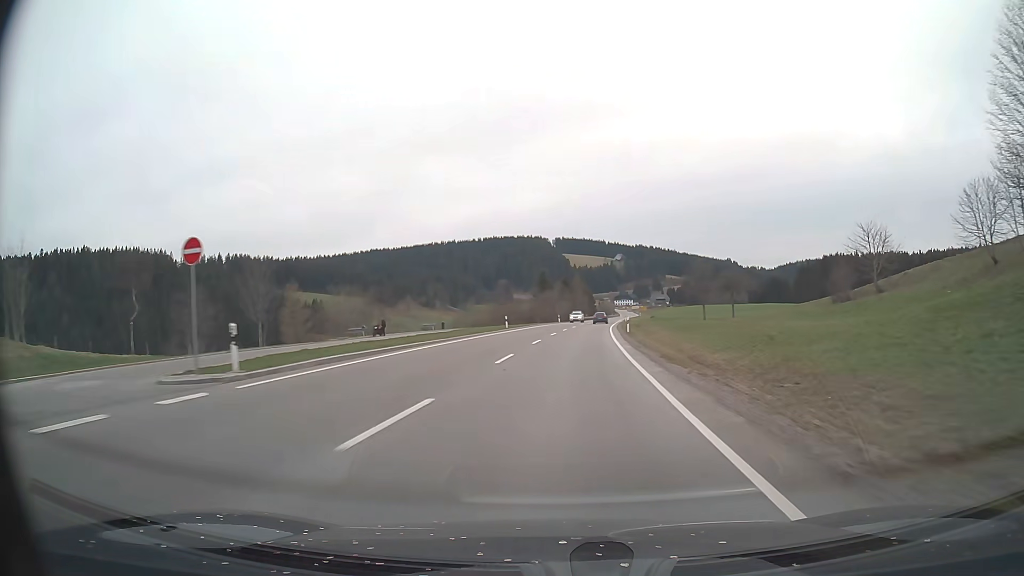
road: primary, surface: asphalt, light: Day
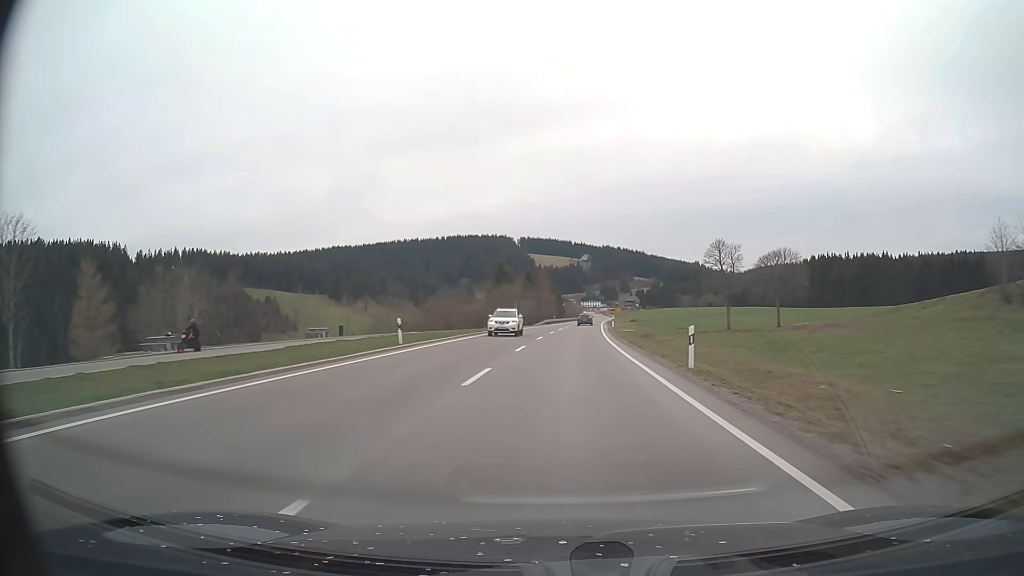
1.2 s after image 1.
(+0.9, +29.8) m; +3°
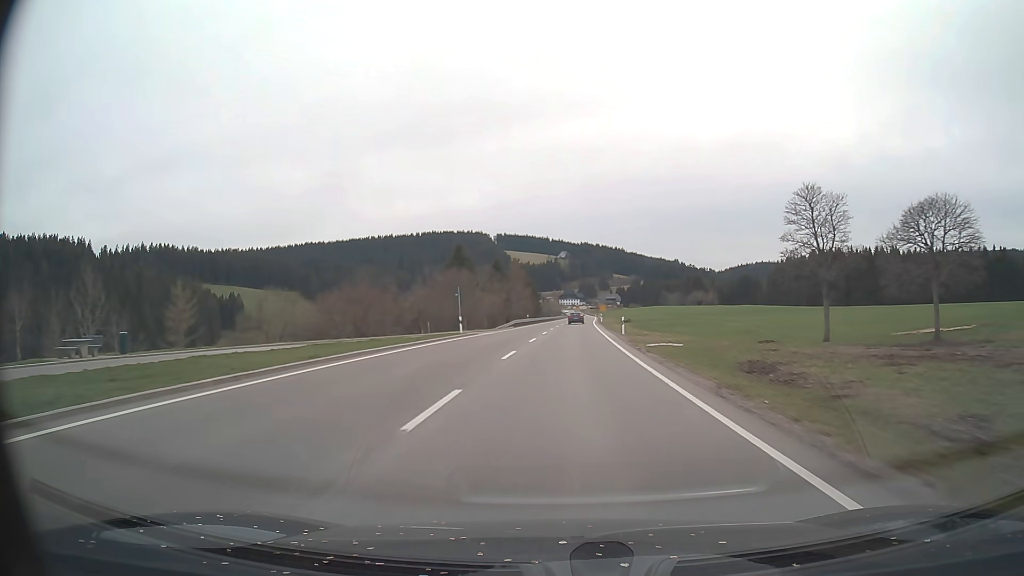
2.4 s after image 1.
(+0.5, +28.8) m; +2°
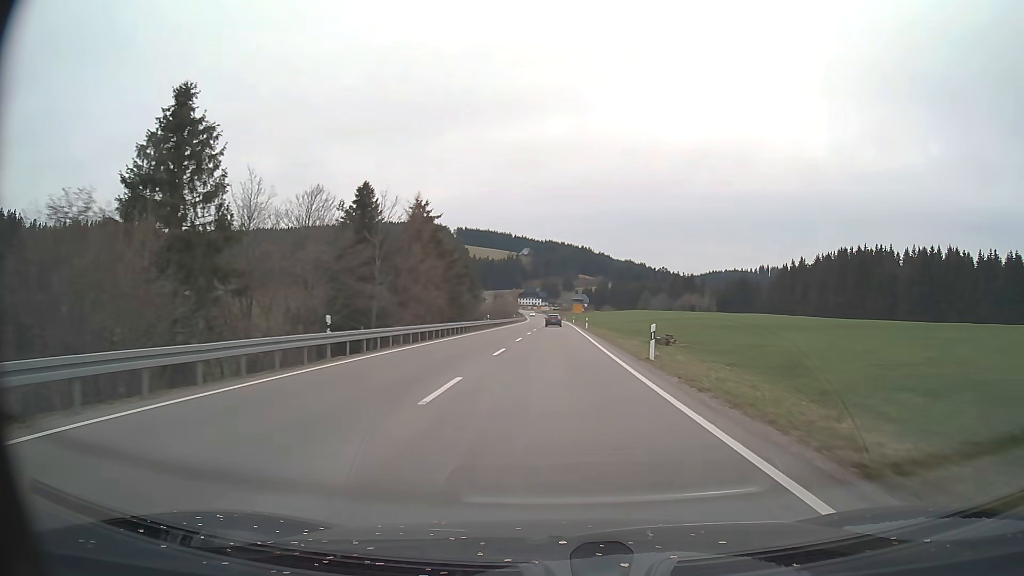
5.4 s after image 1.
(+2.3, +69.0) m; +3°
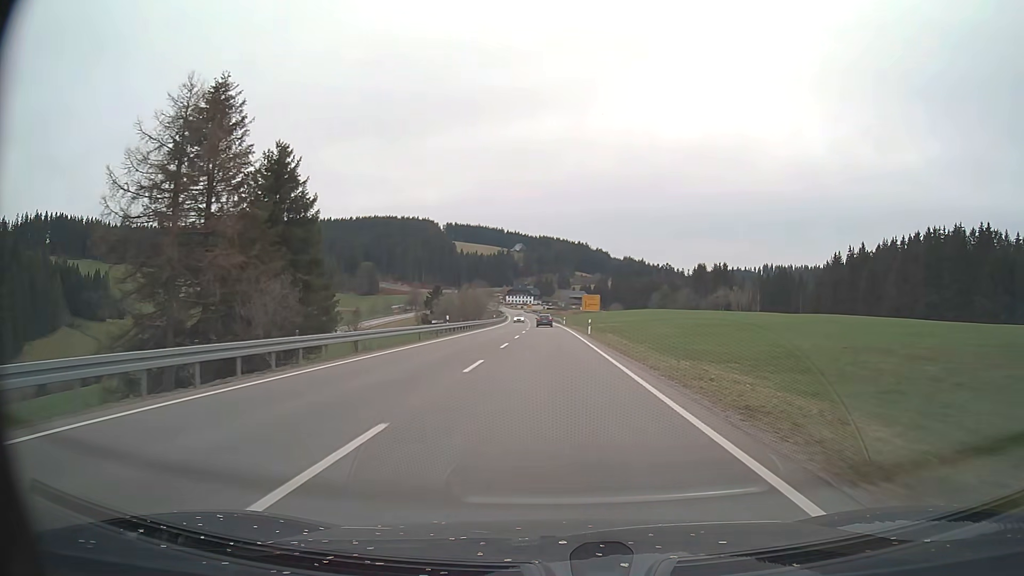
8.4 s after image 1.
(+0.7, +65.8) m; +1°
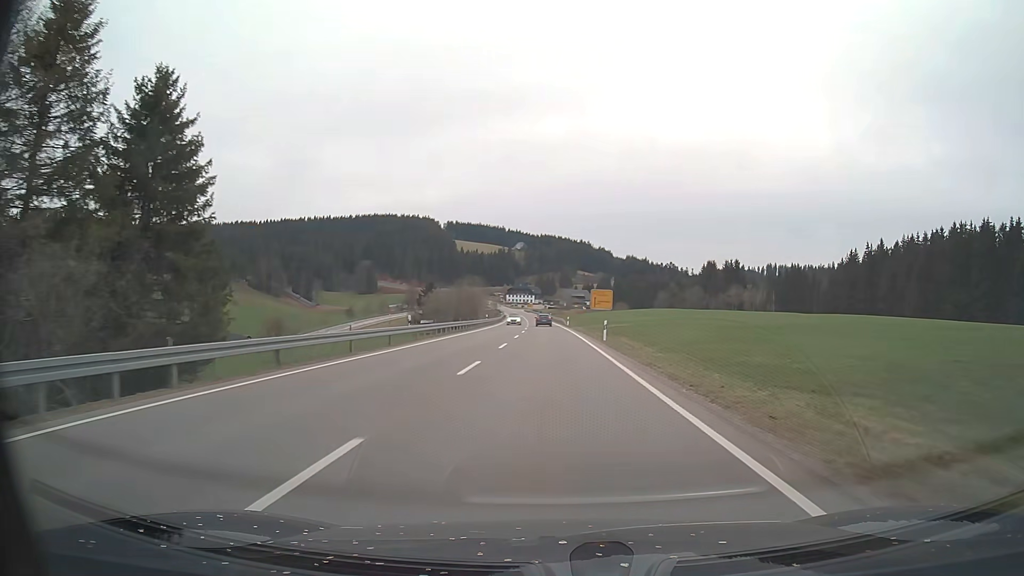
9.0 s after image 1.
(0.0, +12.9) m; 0°
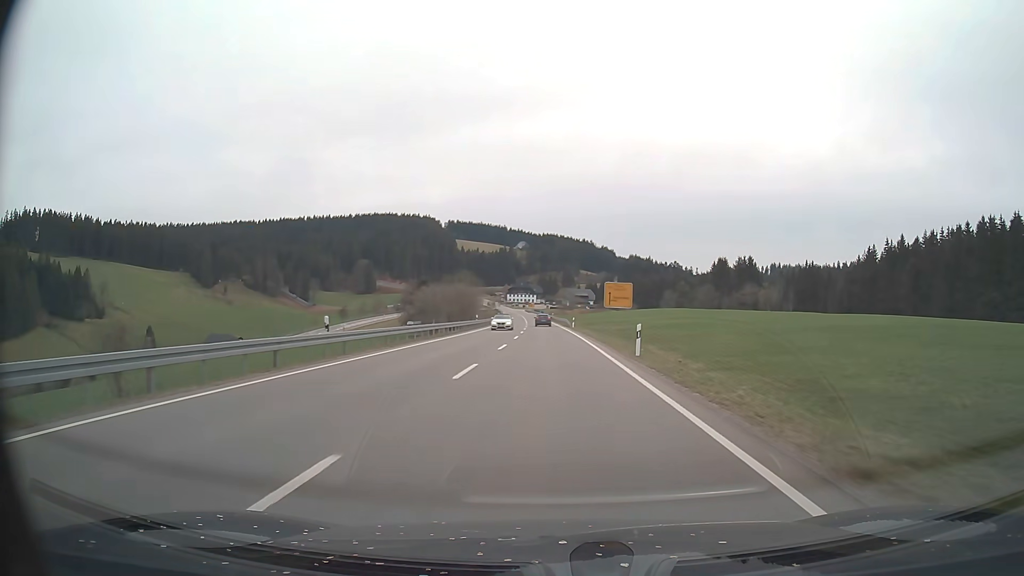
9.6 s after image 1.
(0.0, +12.9) m; 0°
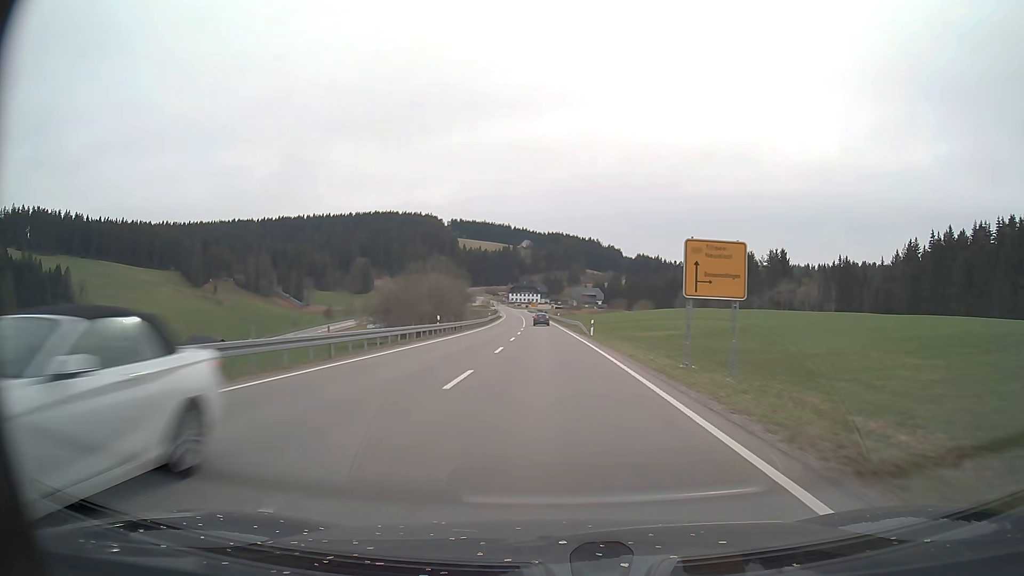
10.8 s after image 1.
(-0.1, +25.7) m; 0°
(0, +10) (0, +20) (0, +30) (0, +40) (-1, +50) (-1, +60) (-1, +70) (-1, +80) (-2, +90) (-2, +100) m
